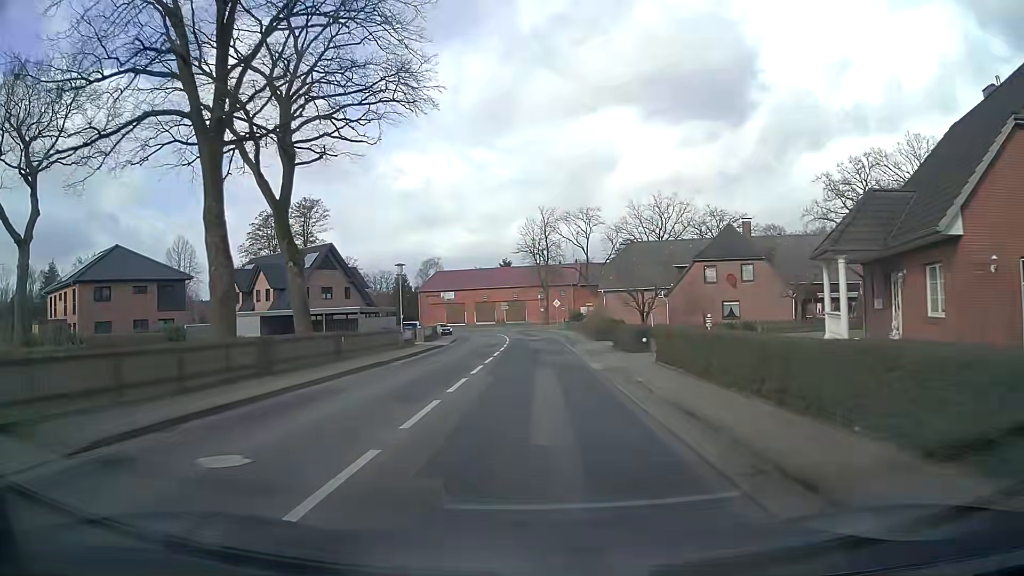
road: secondary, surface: asphalt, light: Day
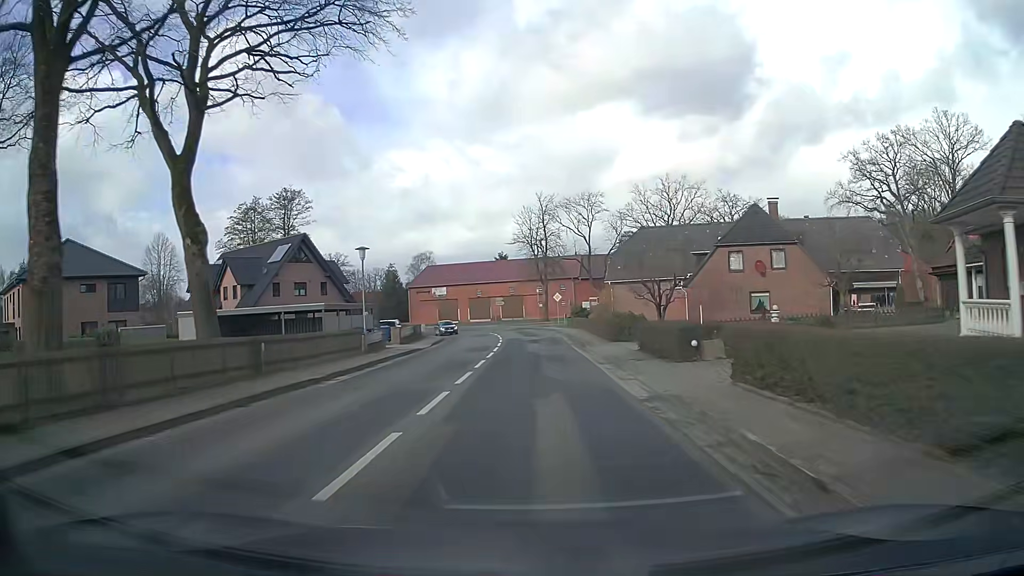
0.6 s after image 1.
(0.0, +8.0) m; 0°
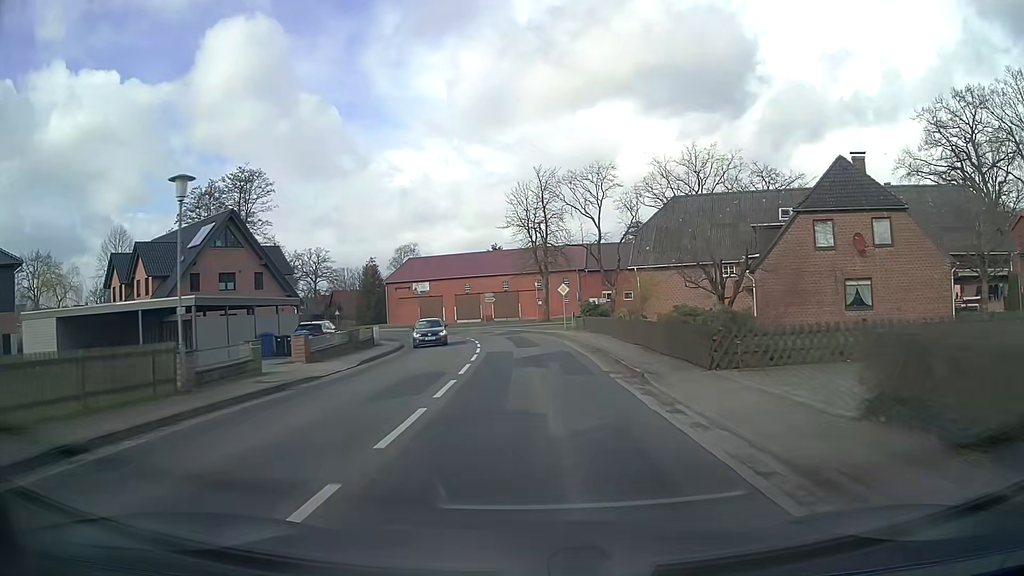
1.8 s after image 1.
(0.0, +16.1) m; 0°
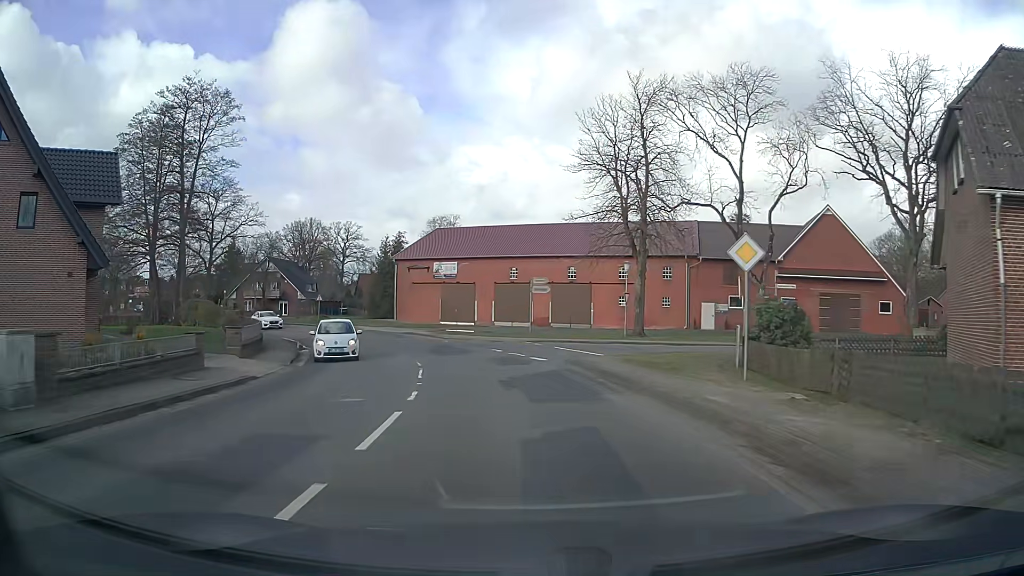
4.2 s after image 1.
(-0.8, +31.8) m; -6°
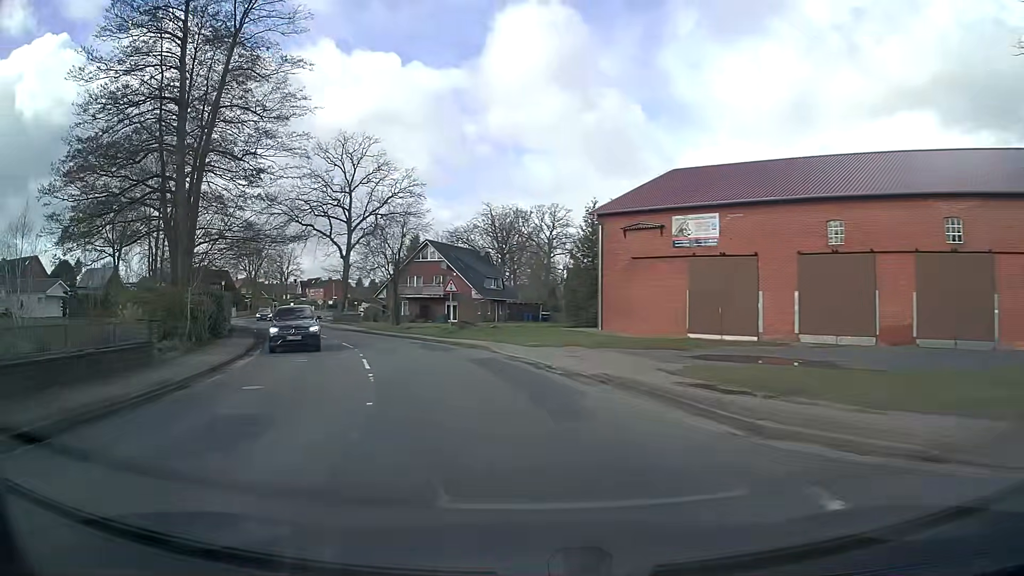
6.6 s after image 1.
(-4.4, +31.2) m; -19°
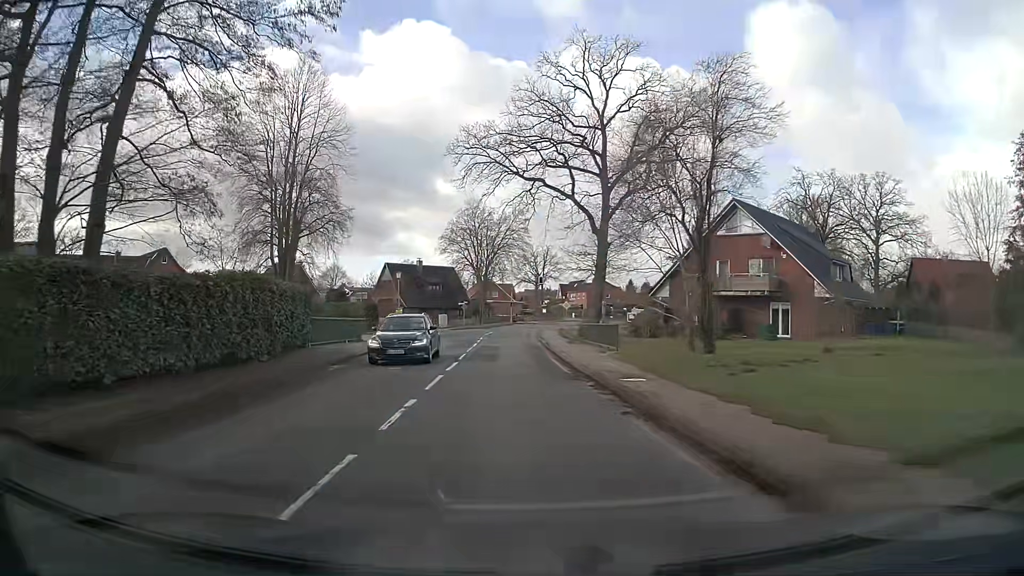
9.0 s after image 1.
(-6.8, +30.3) m; -23°
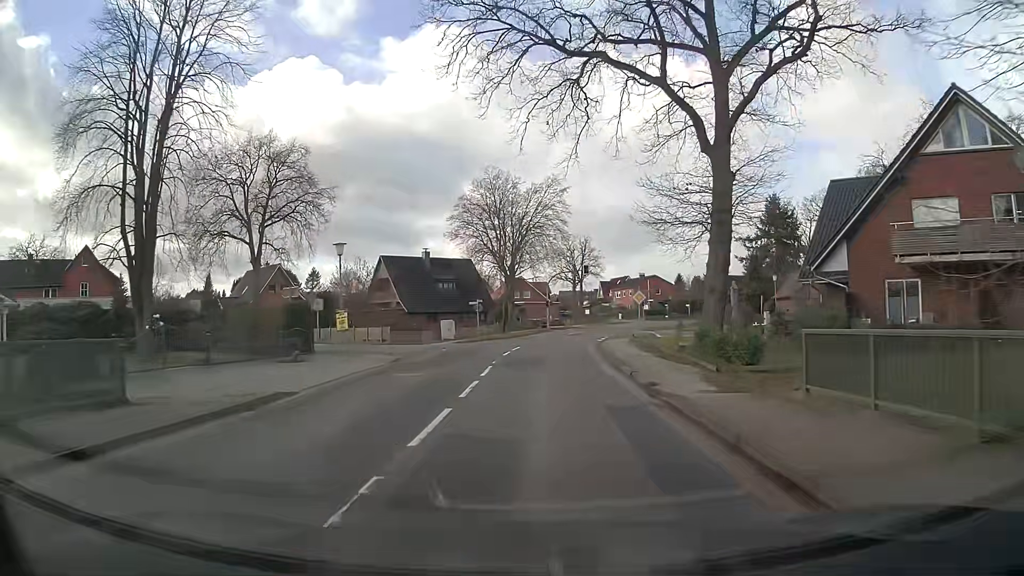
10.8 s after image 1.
(-1.0, +23.7) m; -3°
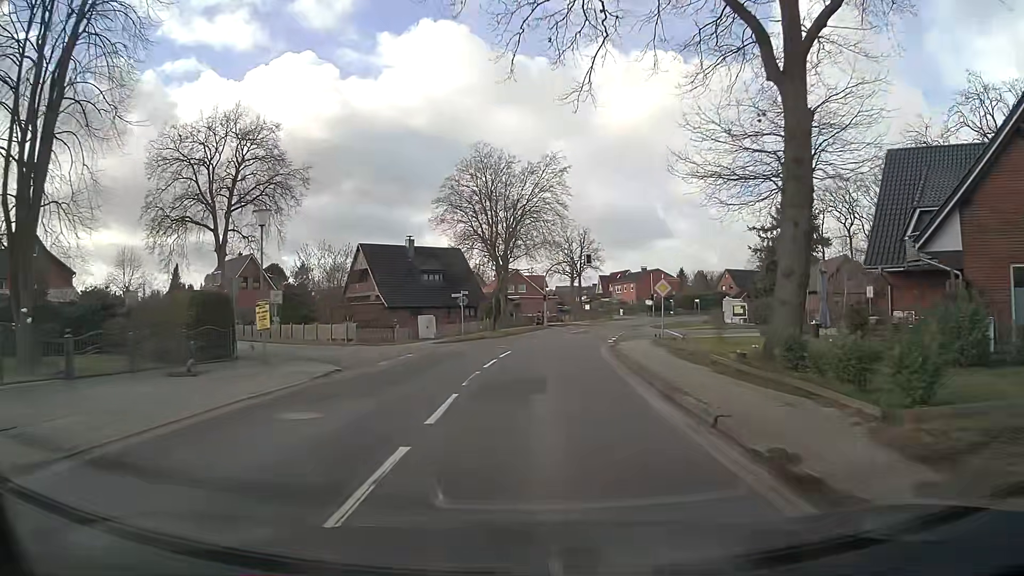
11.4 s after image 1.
(0.0, +7.9) m; 0°
